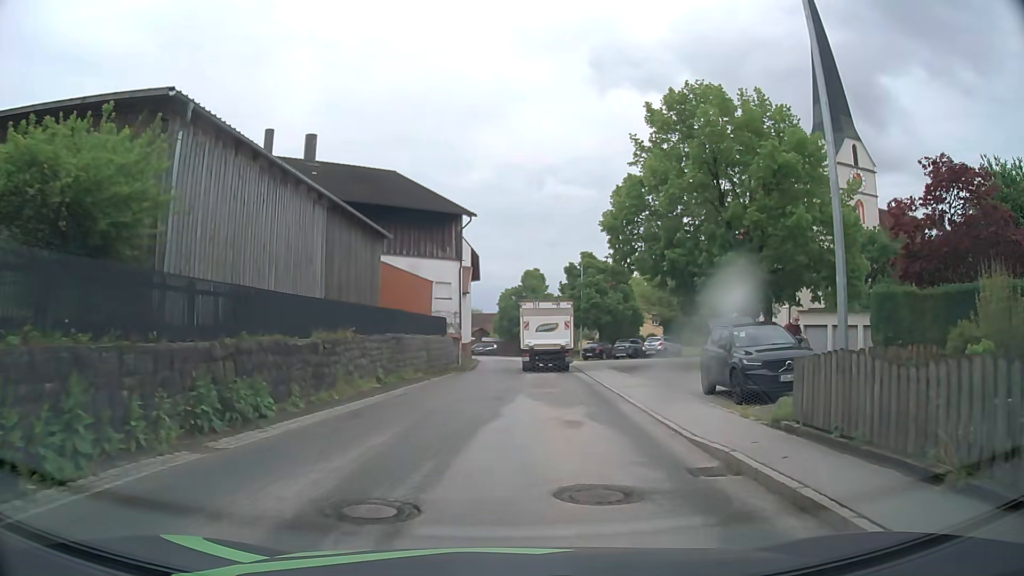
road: tertiary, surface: asphalt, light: Day
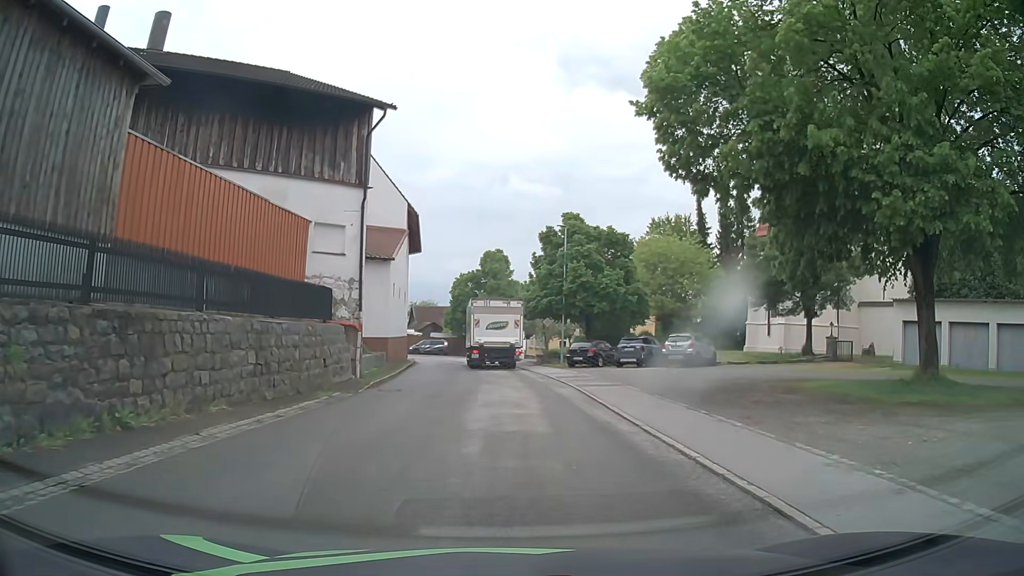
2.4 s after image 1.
(+0.4, +18.0) m; +2°
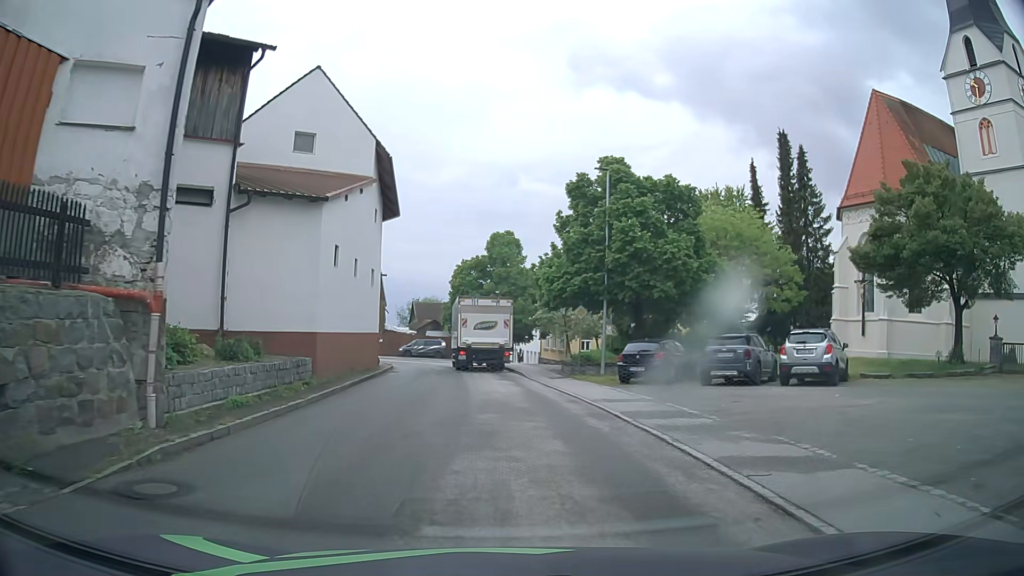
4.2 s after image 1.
(0.0, +13.6) m; -2°
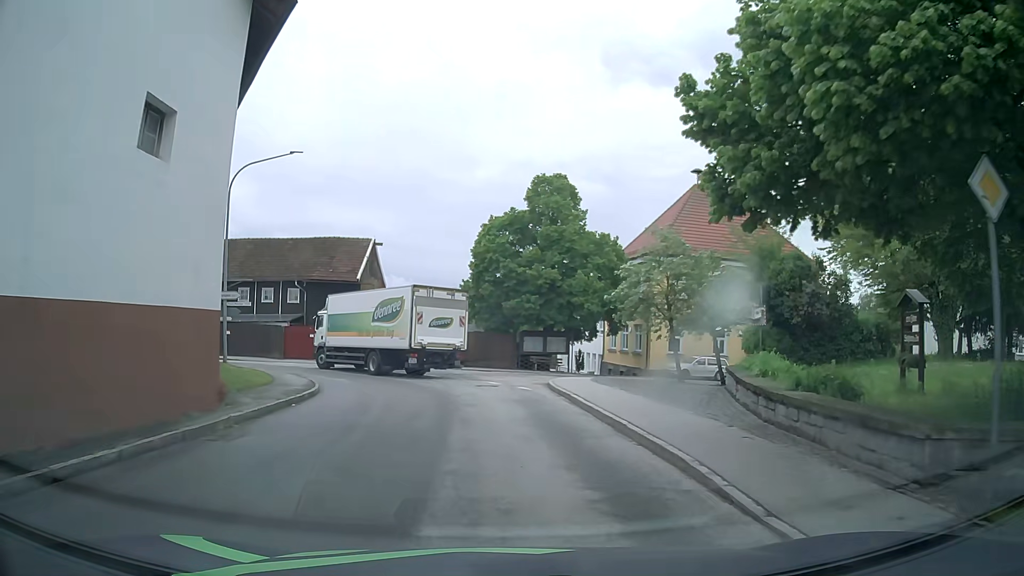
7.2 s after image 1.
(0.0, +22.3) m; -2°
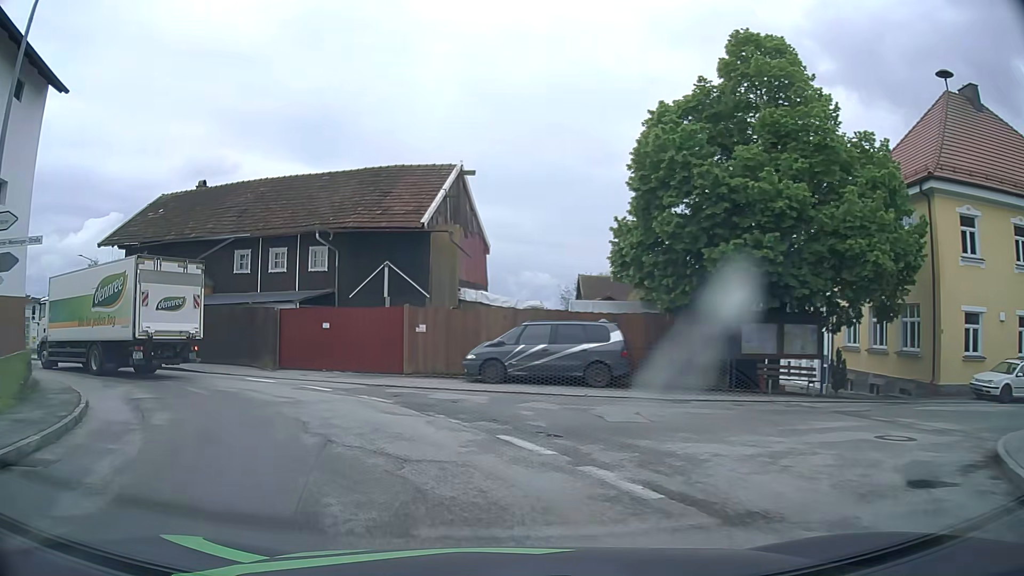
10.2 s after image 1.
(-1.2, +20.6) m; -11°
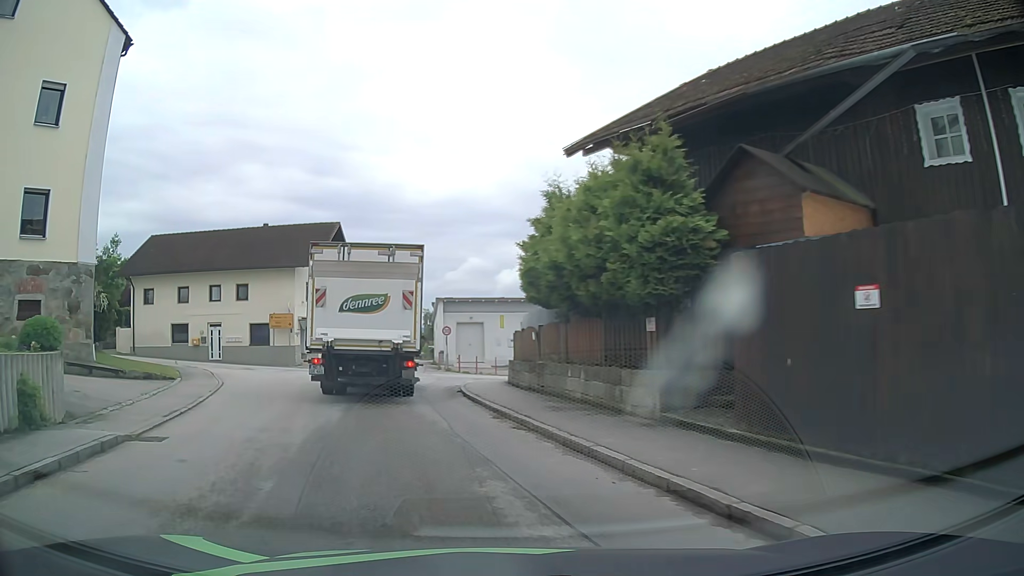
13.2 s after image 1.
(-8.3, +18.2) m; -50°
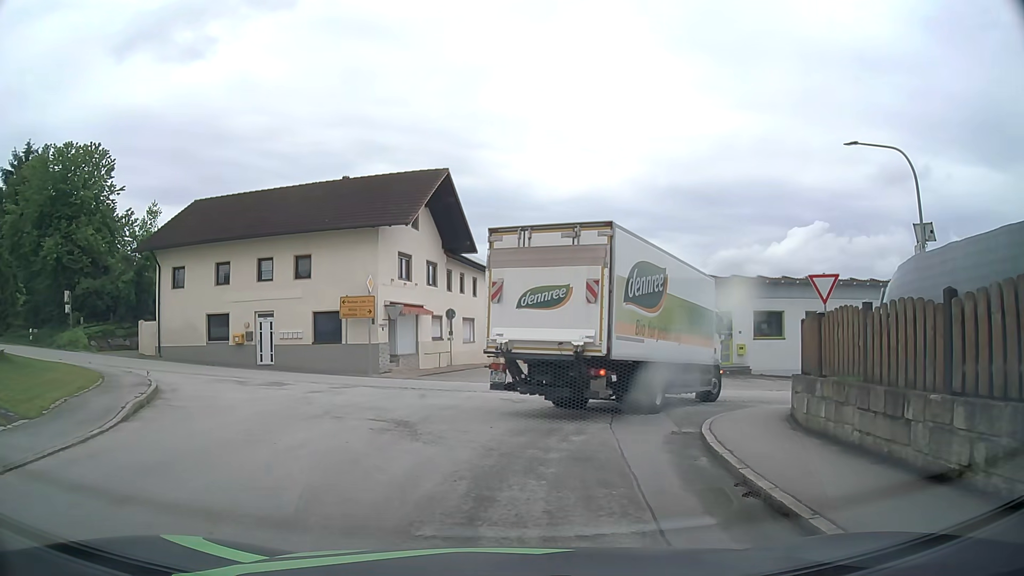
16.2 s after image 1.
(-2.2, +13.5) m; -12°
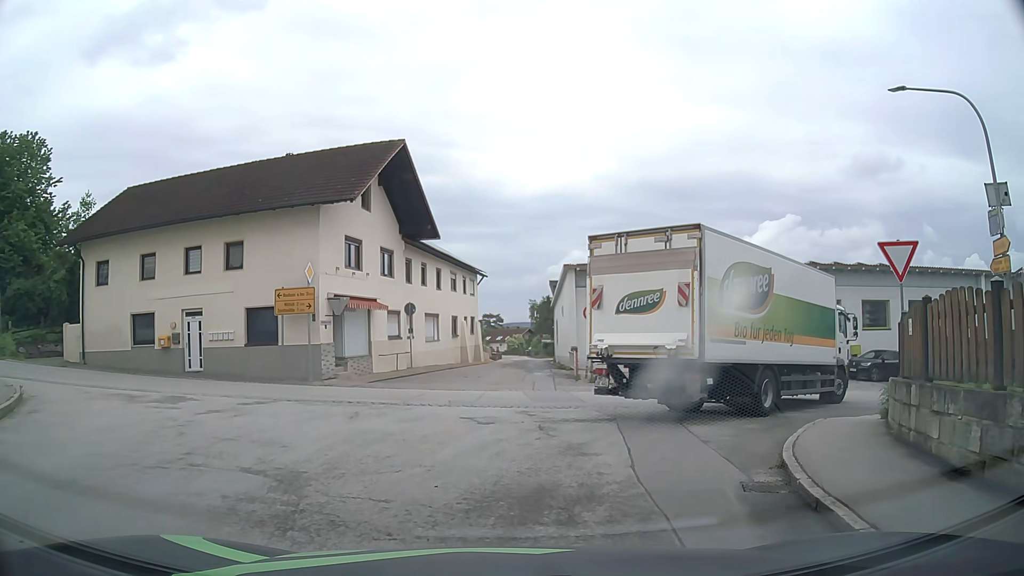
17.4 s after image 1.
(+0.1, +4.7) m; +2°
(+1, +10) (+7, +18) (+17, +21) (+26, +23) (+36, +25) (+46, +26) (+56, +26) (+66, +27) (+76, +27) (+86, +27) m
